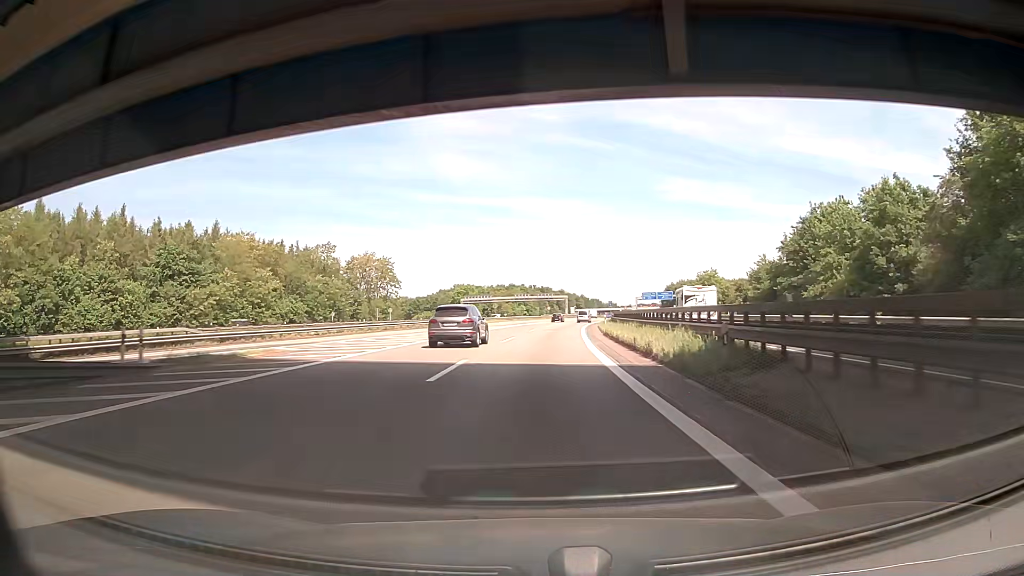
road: motorway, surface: asphalt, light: Day
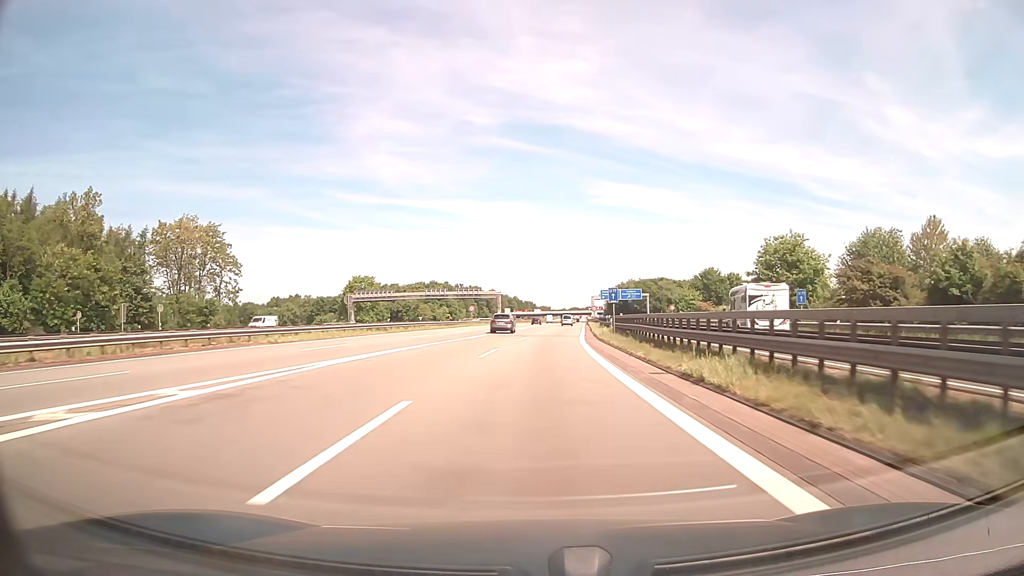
(+2.4, +62.5) m; +5°
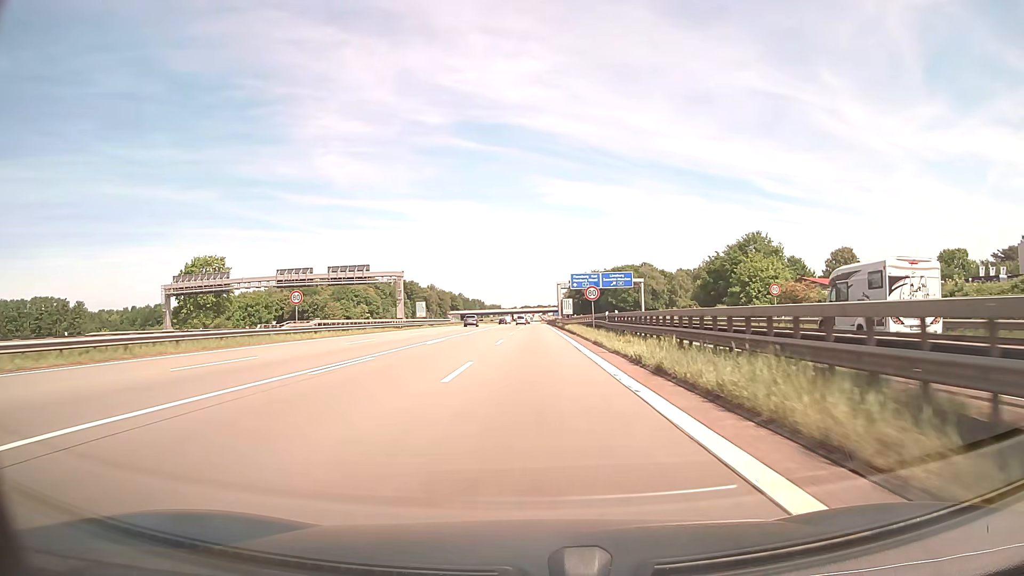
(+3.1, +62.6) m; +4°
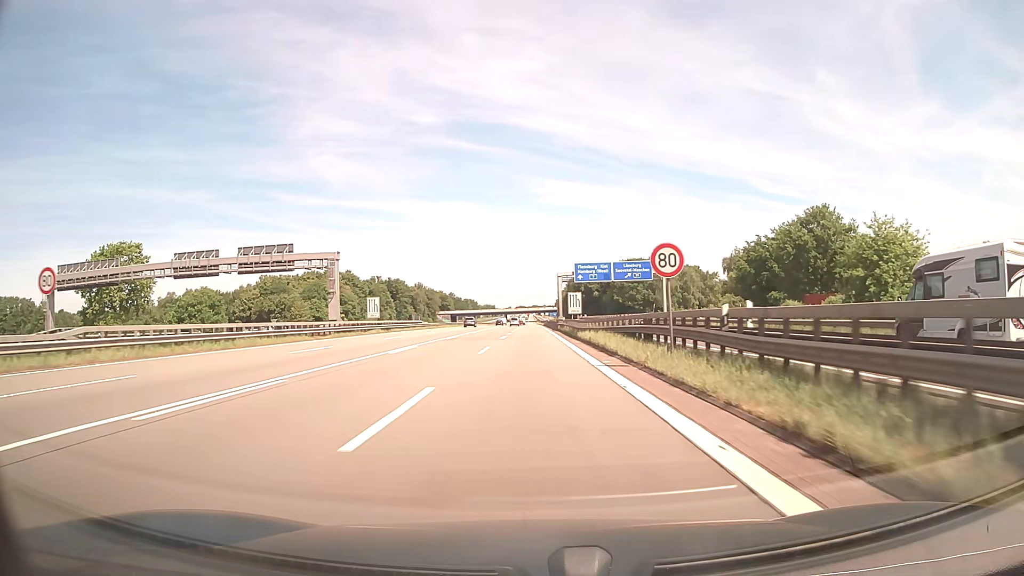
(+0.2, +25.1) m; +1°
(0, +10) (0, +20) (0, +30) (0, +40) (0, +50) (0, +60) (0, +70) (0, +80) (0, +90) (0, +100) m
